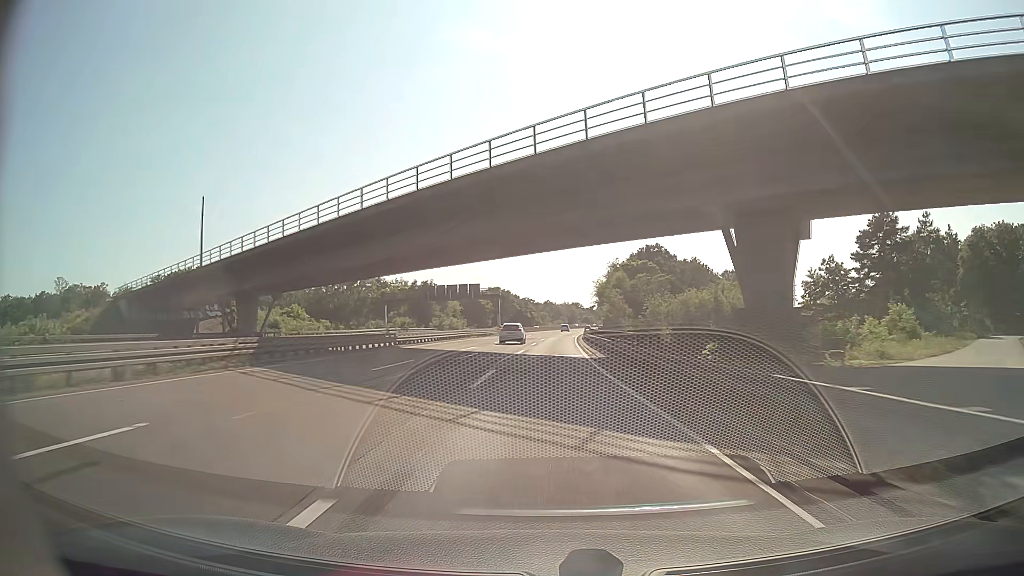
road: motorway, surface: asphalt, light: Day
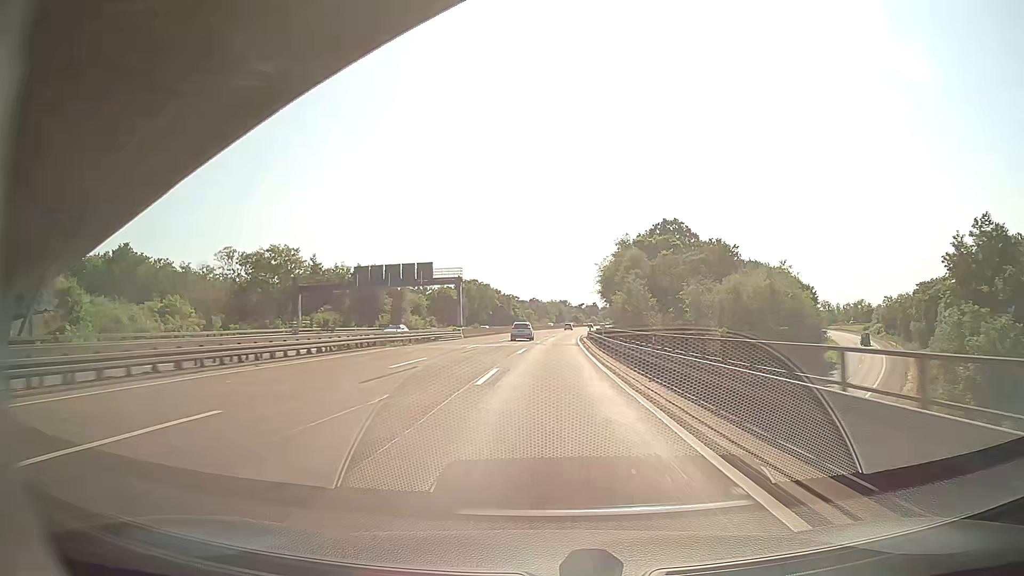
(+0.3, +34.8) m; +1°
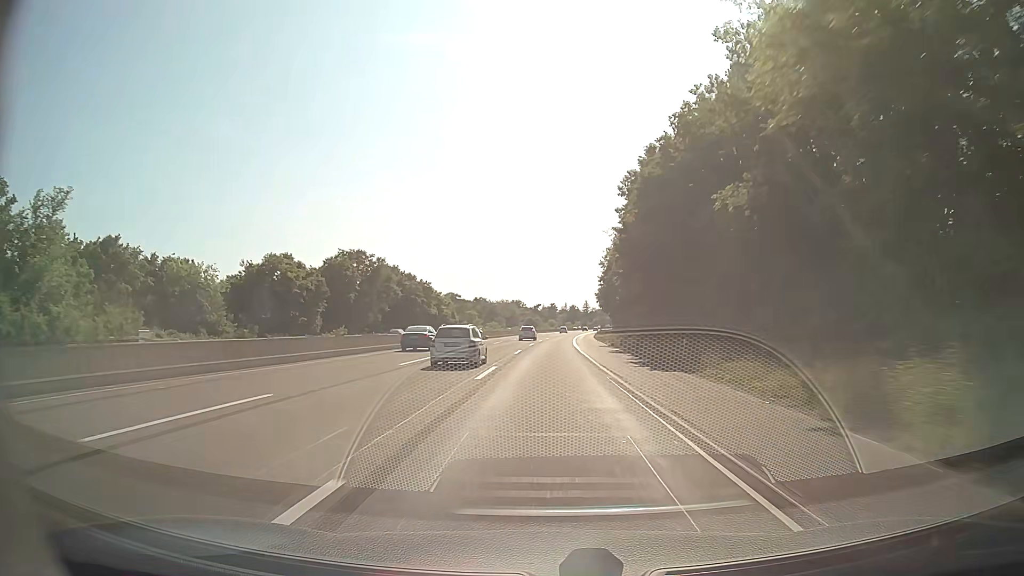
(+3.1, +86.9) m; +4°
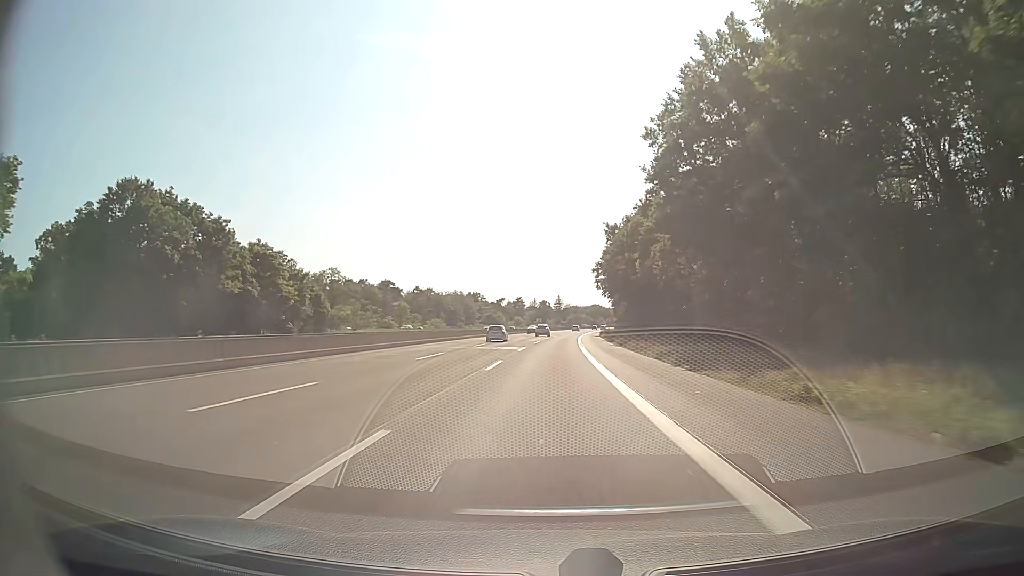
(+2.0, +87.0) m; +2°
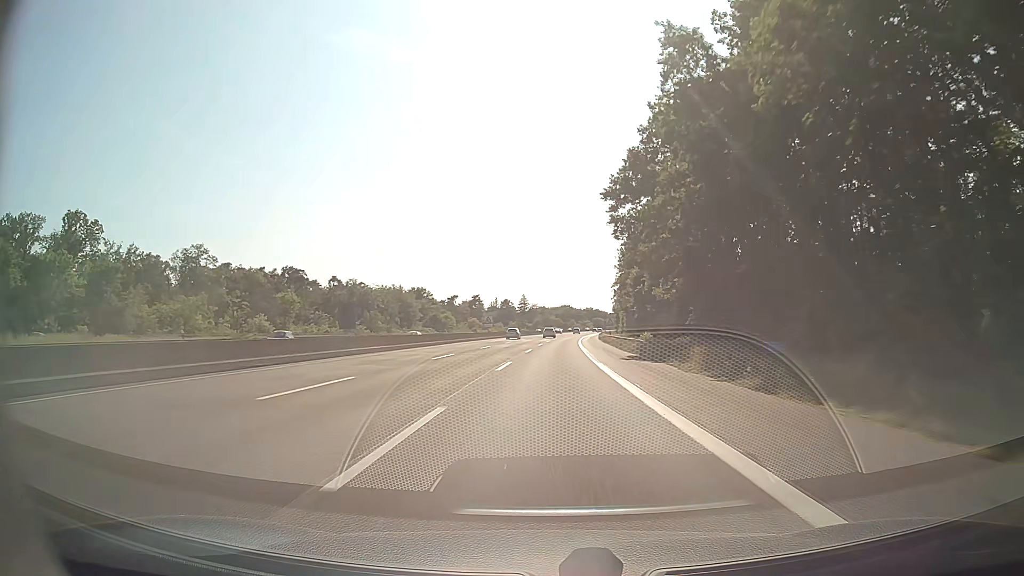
(+1.6, +69.6) m; +3°
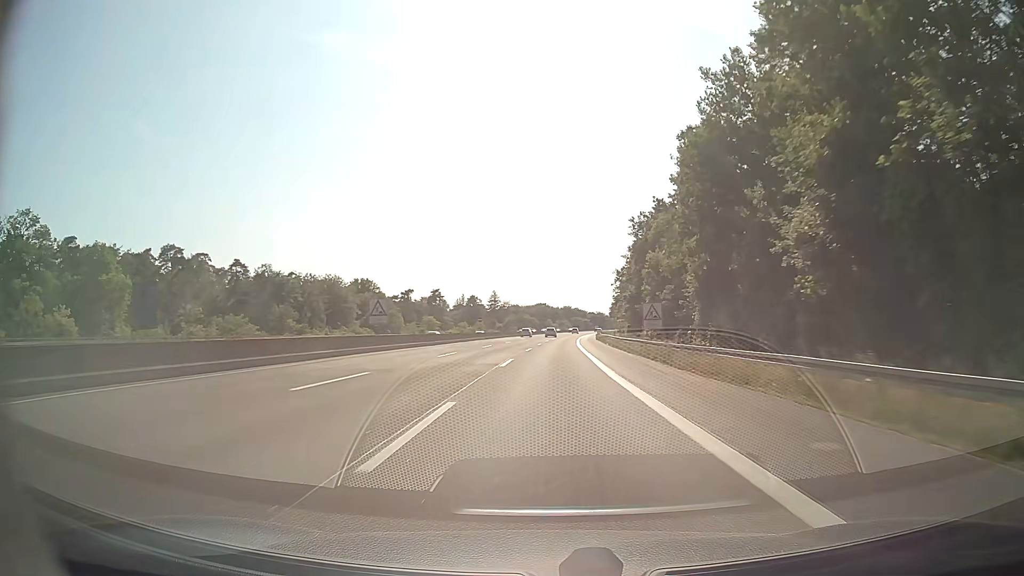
(+1.0, +52.2) m; +2°
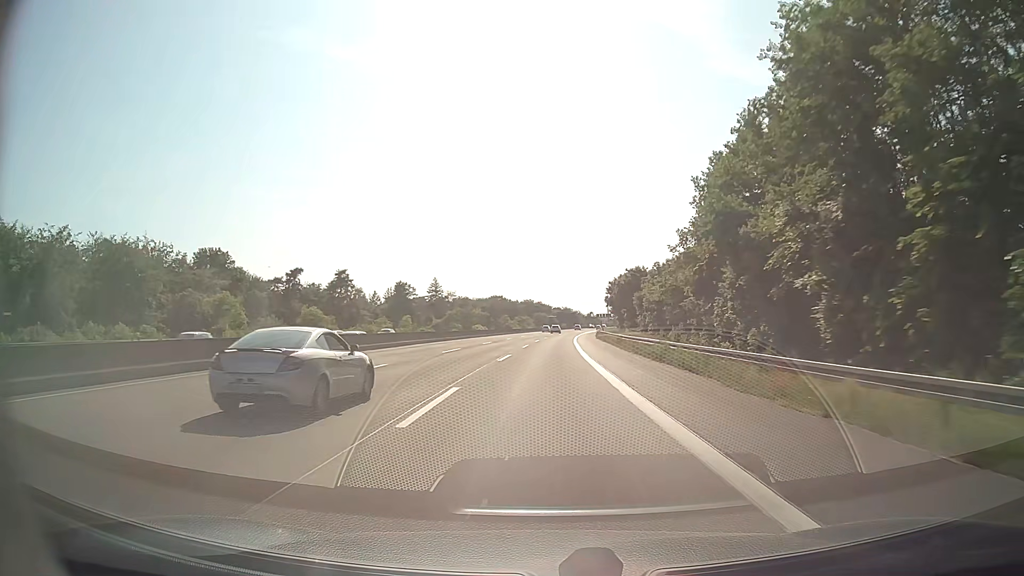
(+2.5, +87.0) m; +3°
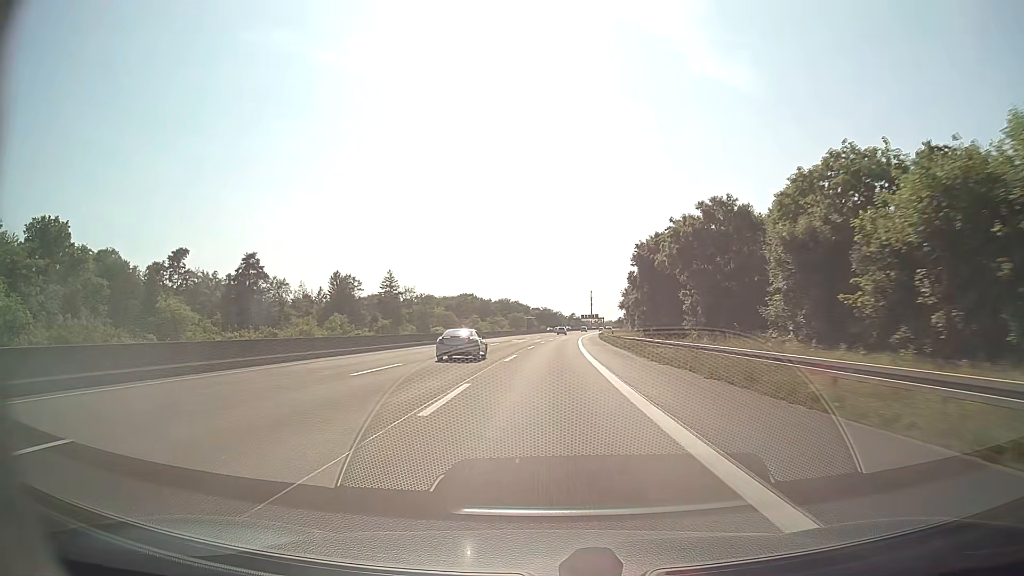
(+0.8, +52.2) m; +2°
(0, +10) (0, +20) (0, +30) (+1, +40) (+1, +50) (+1, +60) (+2, +70) (+2, +80) (+3, +90) (+4, +100) m
